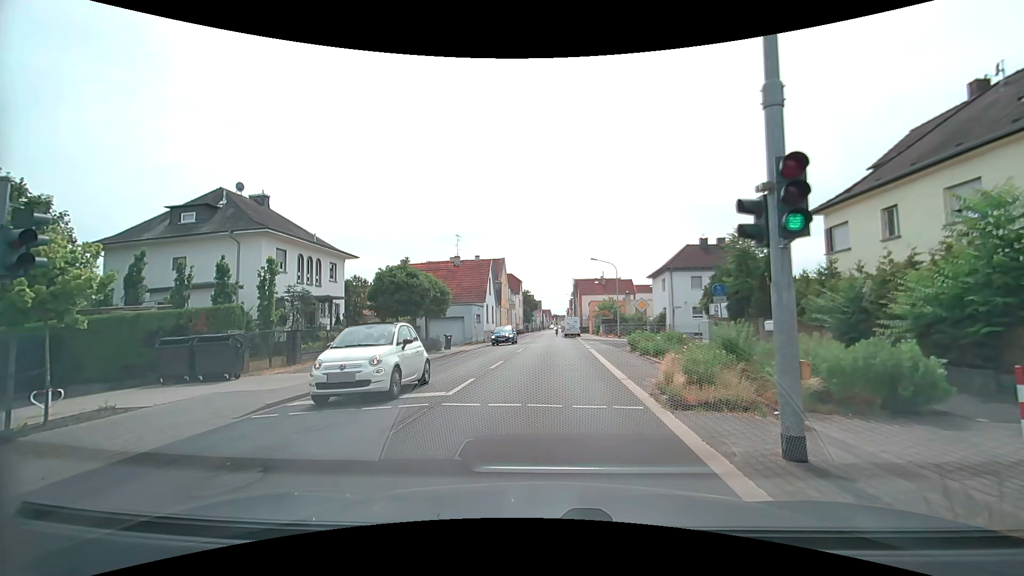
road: tertiary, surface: asphalt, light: Day
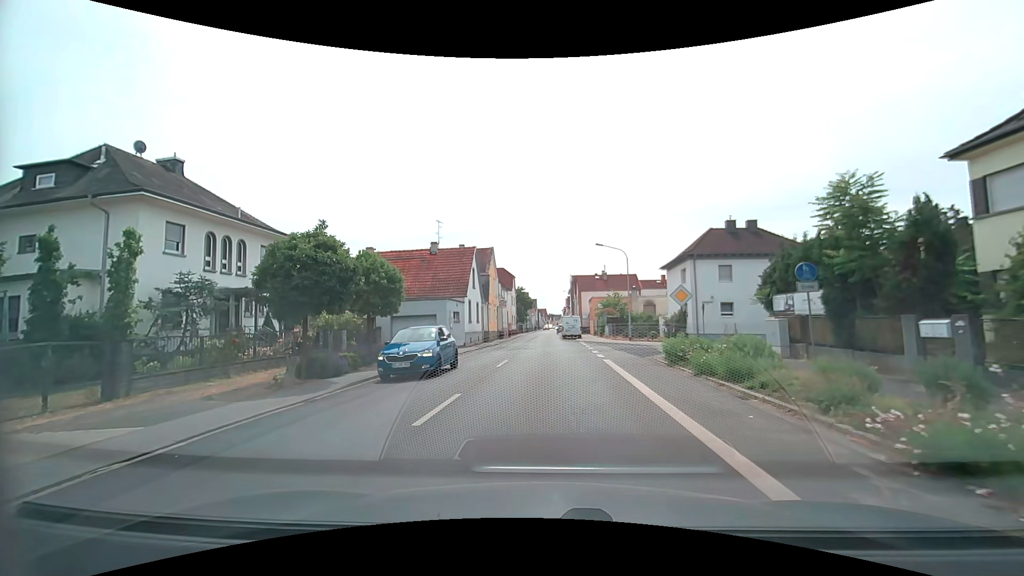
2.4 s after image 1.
(0.0, +8.9) m; +1°
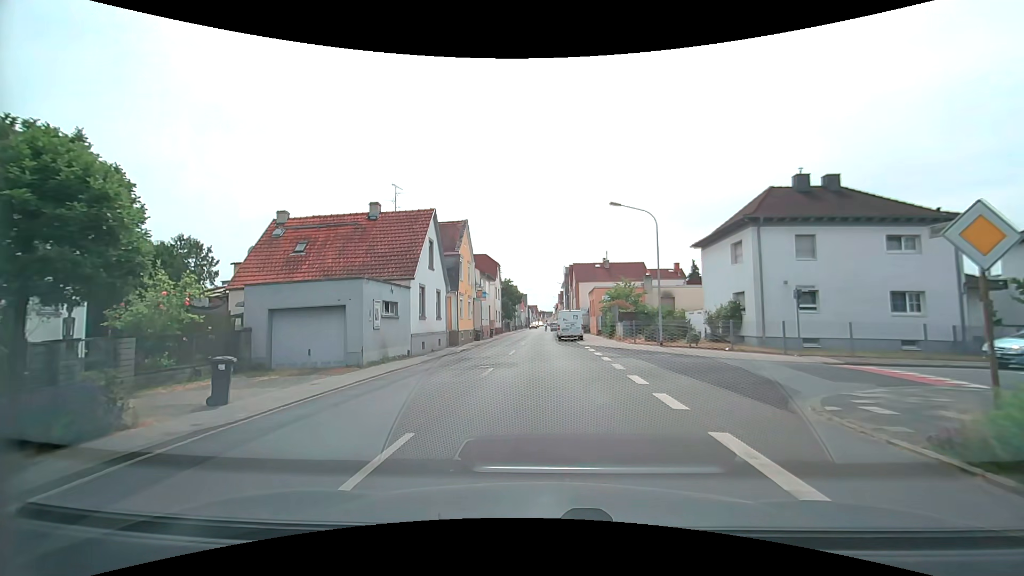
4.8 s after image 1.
(-0.2, +12.8) m; -1°
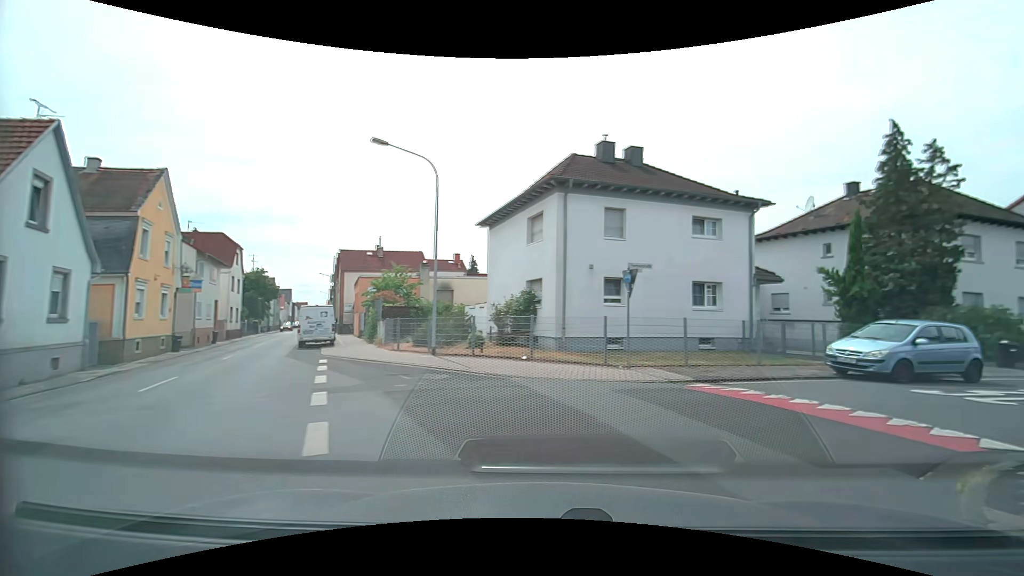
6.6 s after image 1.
(+1.2, +8.9) m; +22°
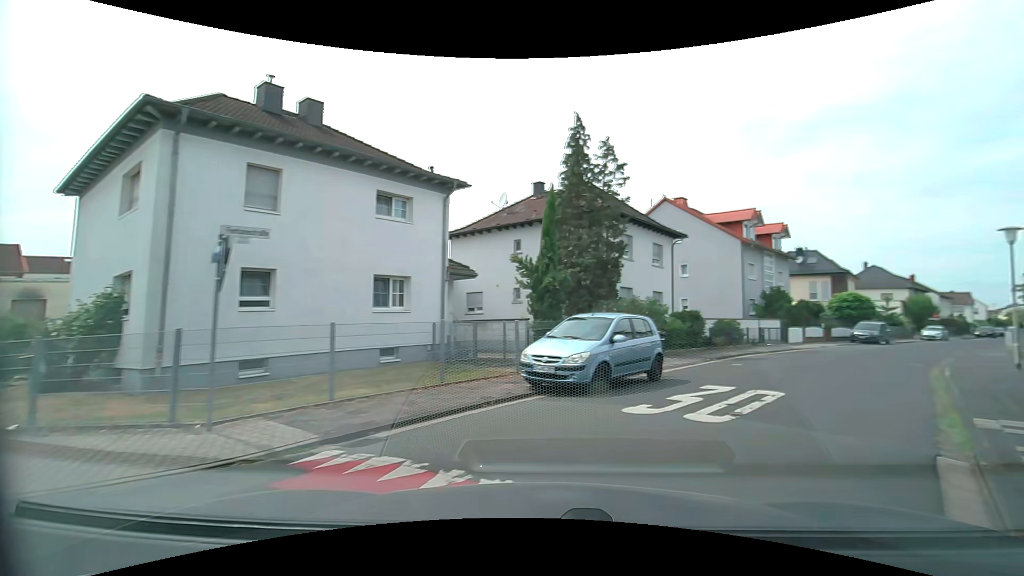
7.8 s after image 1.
(+1.5, +5.5) m; +34°
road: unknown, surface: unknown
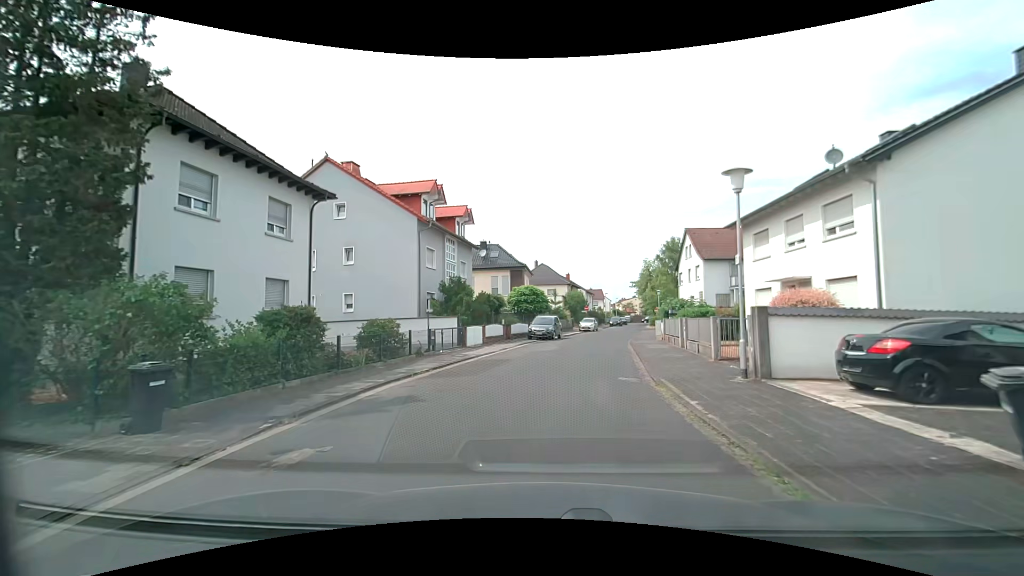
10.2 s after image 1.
(+4.2, +10.7) m; +33°
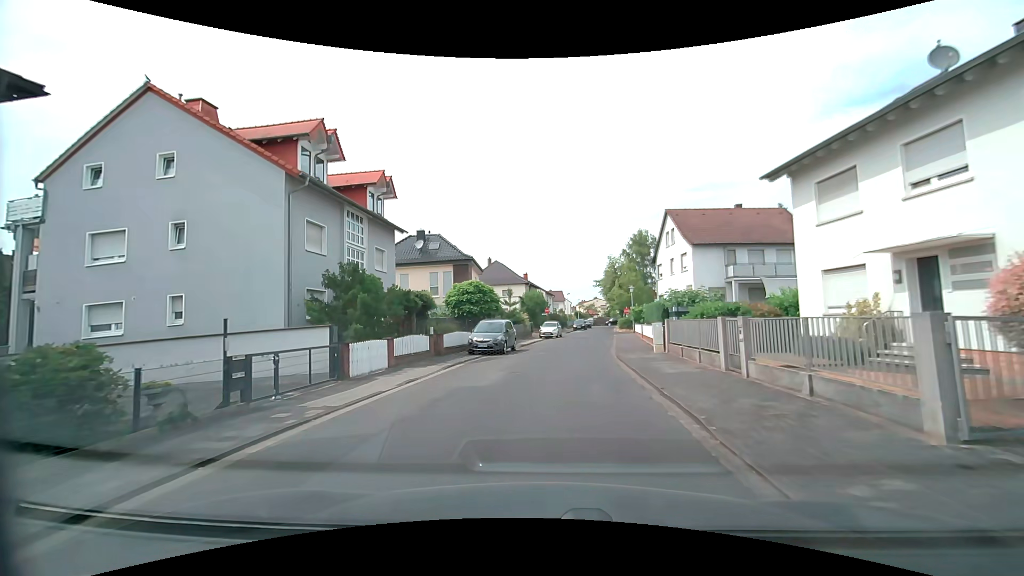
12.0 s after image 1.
(+0.5, +10.5) m; +5°
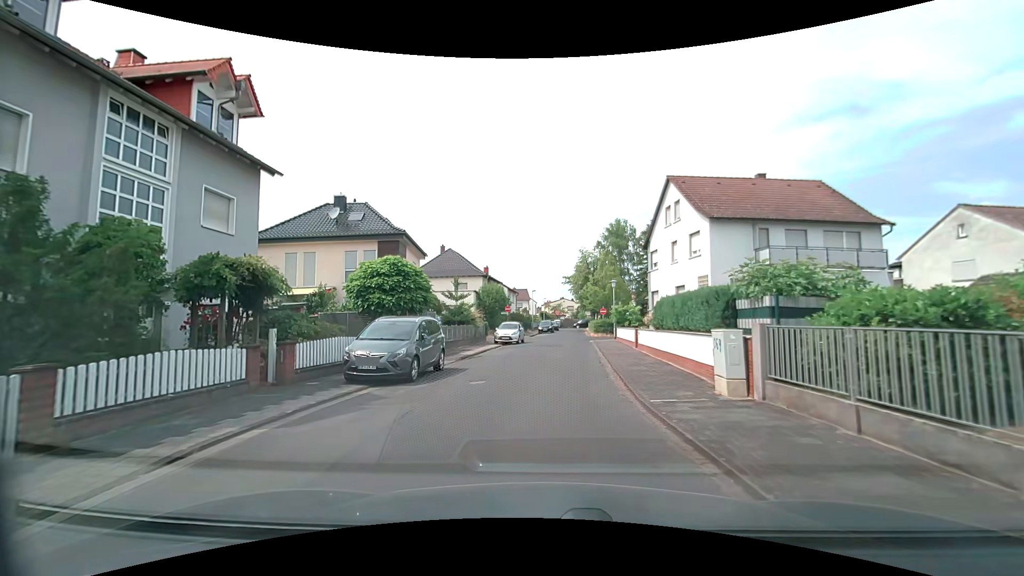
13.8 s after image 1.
(+0.2, +11.3) m; +2°
(0, +10) (+1, +20) (+2, +30) (+3, +40) (-2, +48) (-11, +48) (-21, +48) (-31, +46) (-41, +44) (-51, +44) m
